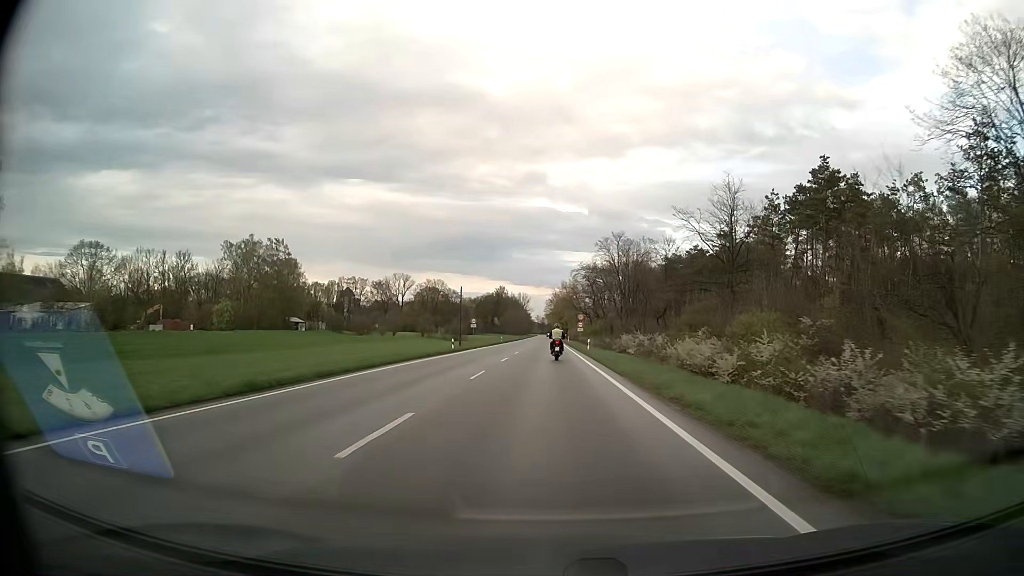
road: secondary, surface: asphalt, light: Day
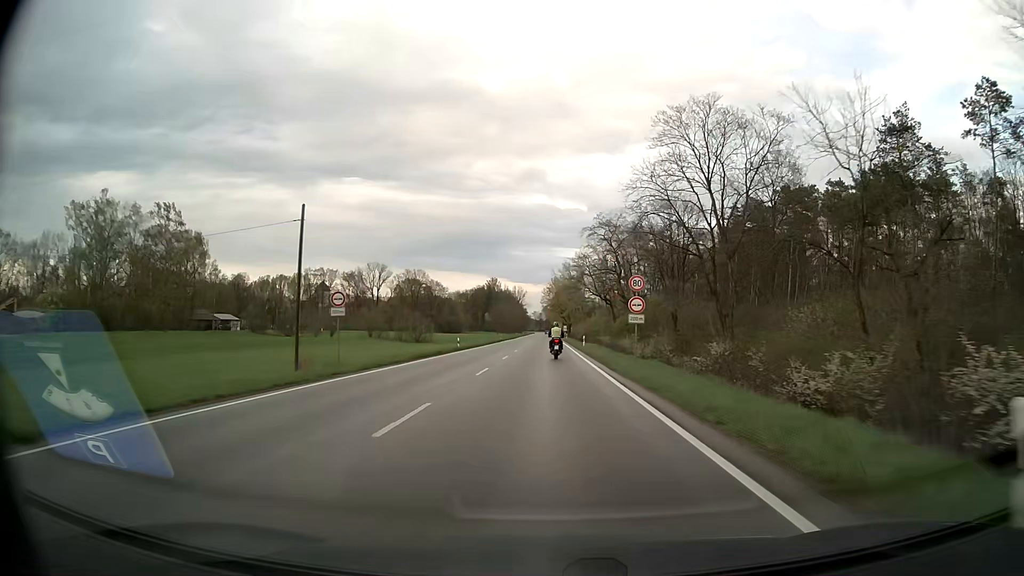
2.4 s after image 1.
(+0.2, +46.9) m; 0°
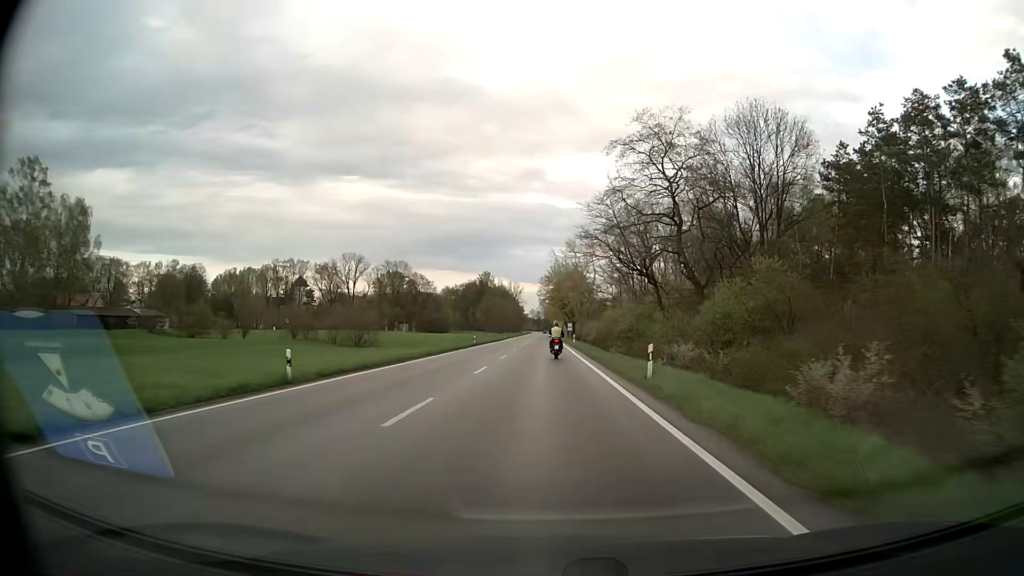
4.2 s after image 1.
(0.0, +35.3) m; 0°
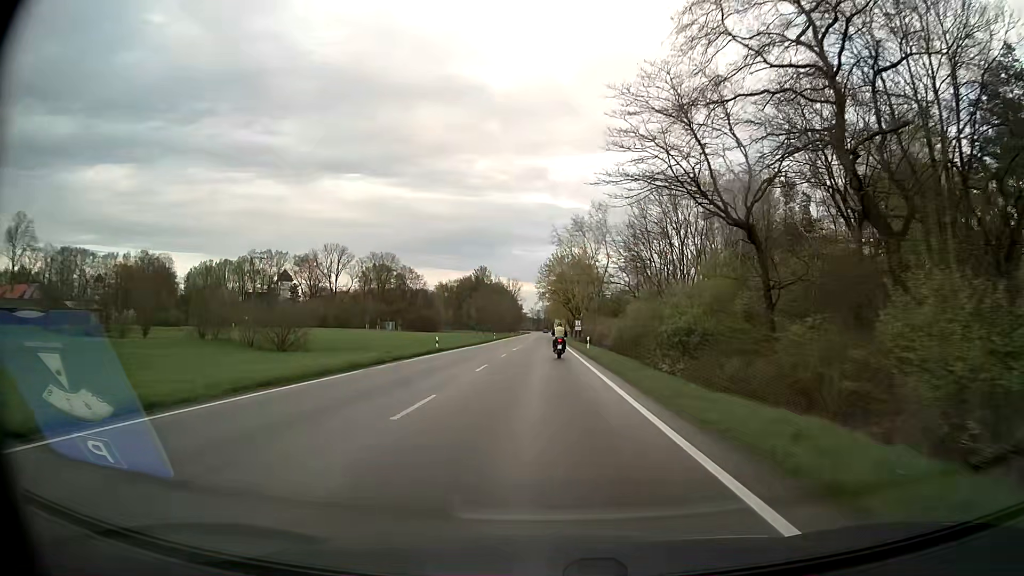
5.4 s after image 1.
(0.0, +23.5) m; 0°
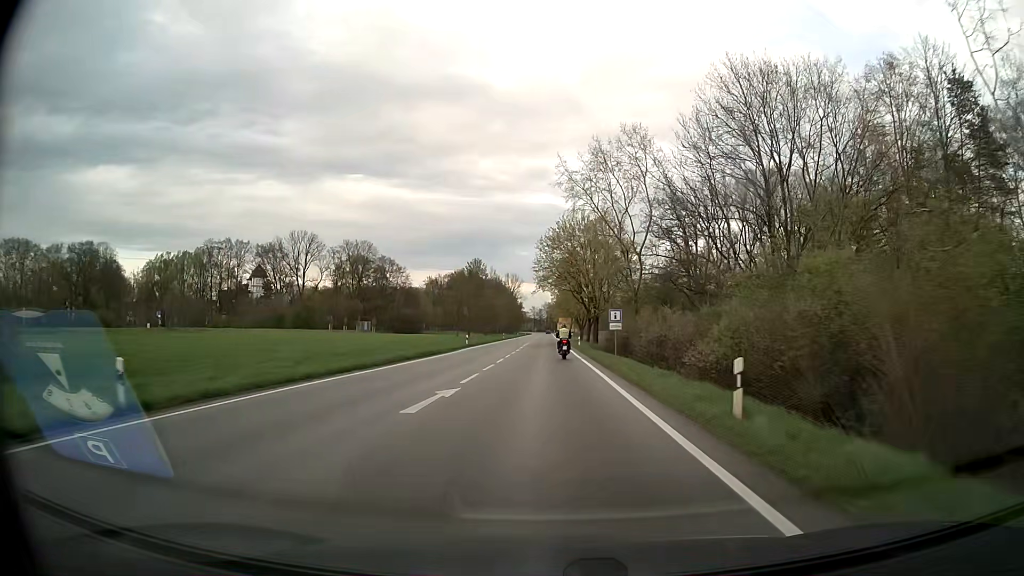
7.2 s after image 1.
(-0.1, +35.2) m; 0°
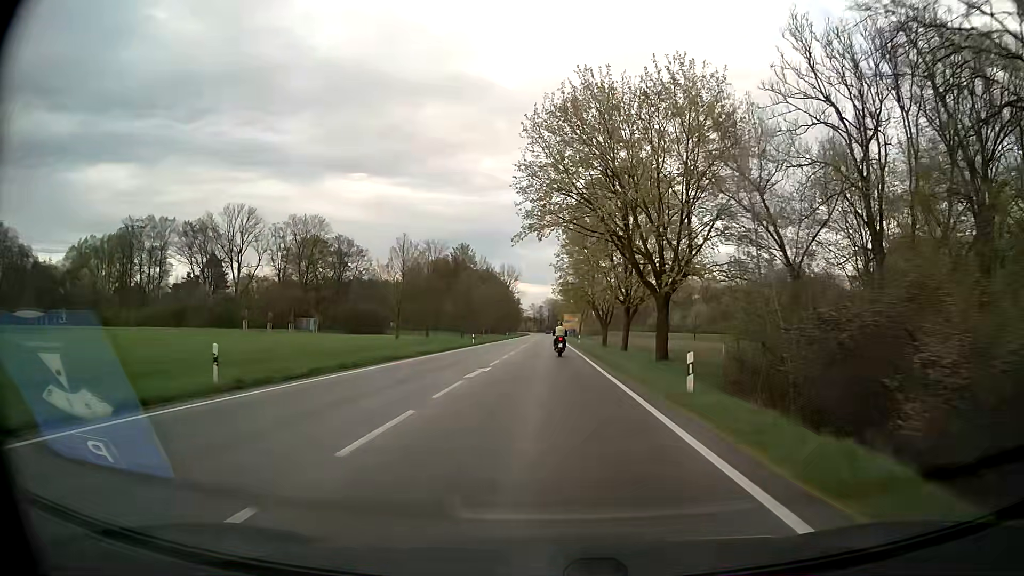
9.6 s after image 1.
(-0.1, +47.0) m; 0°
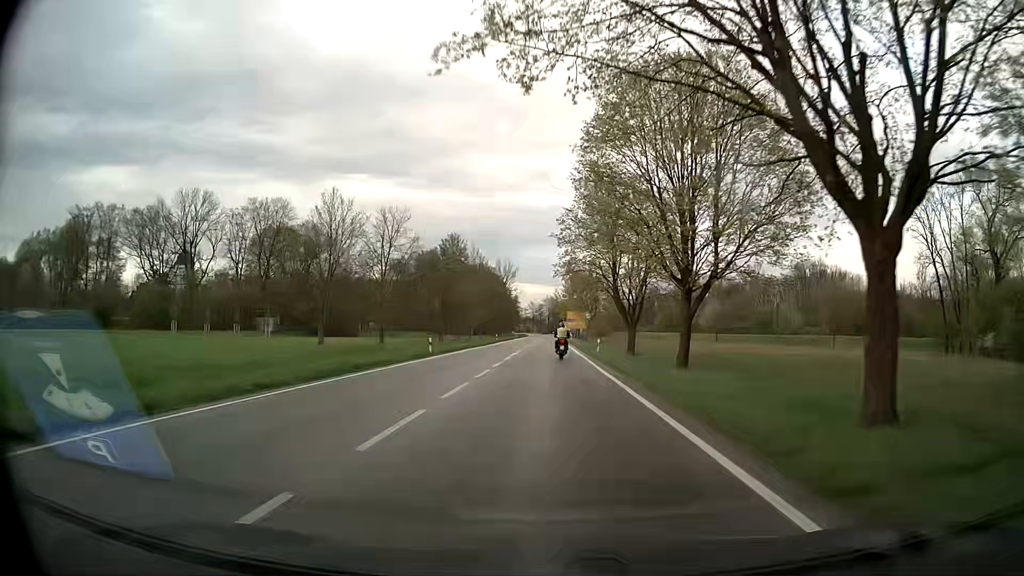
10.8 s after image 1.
(0.0, +23.6) m; 0°
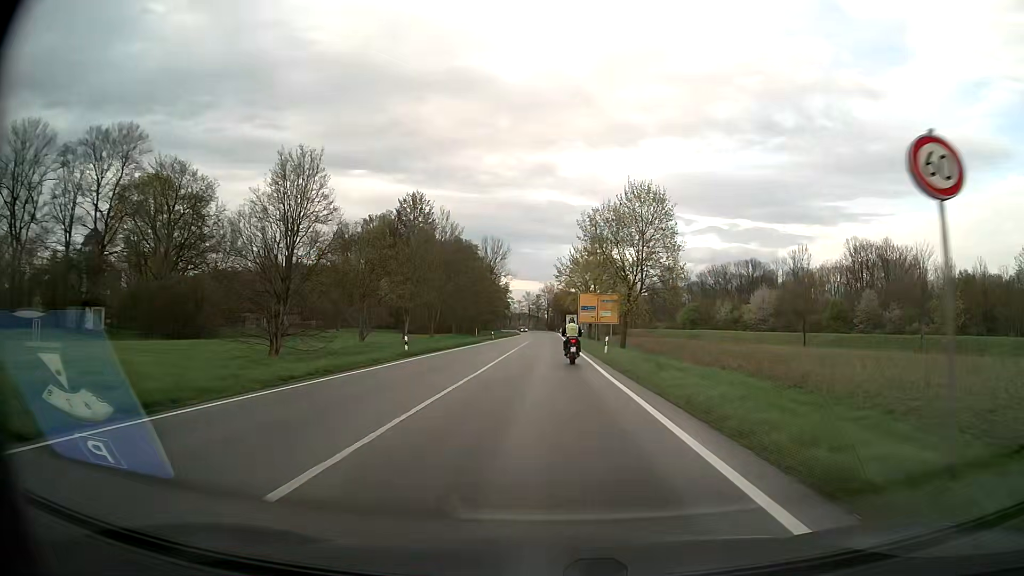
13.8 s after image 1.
(+0.1, +56.5) m; 0°
(0, +10) (0, +20) (0, +30) (0, +40) (0, +50) (0, +60) (0, +70) (0, +80) (0, +90) (0, +100) m
